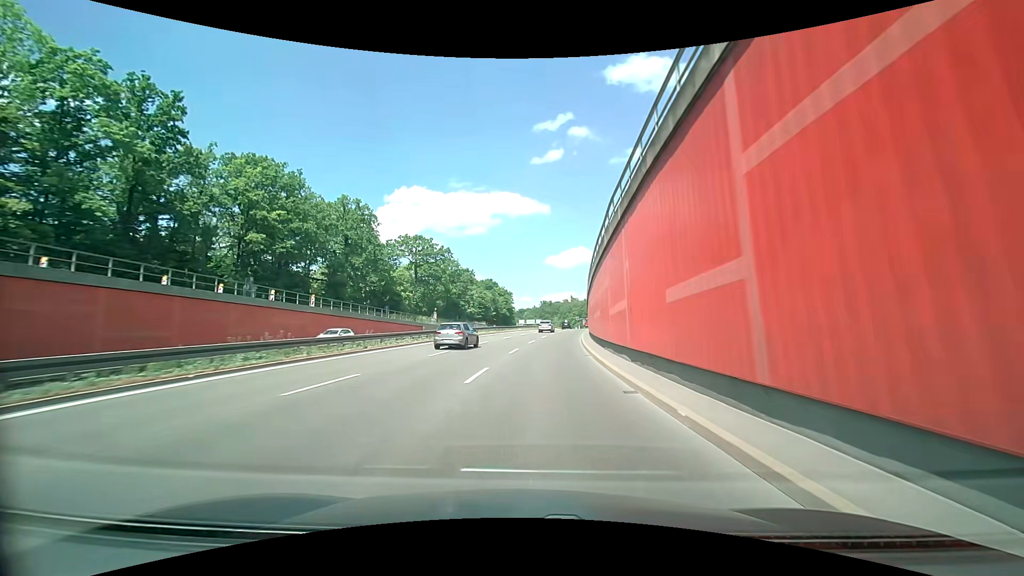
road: trunk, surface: asphalt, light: Day
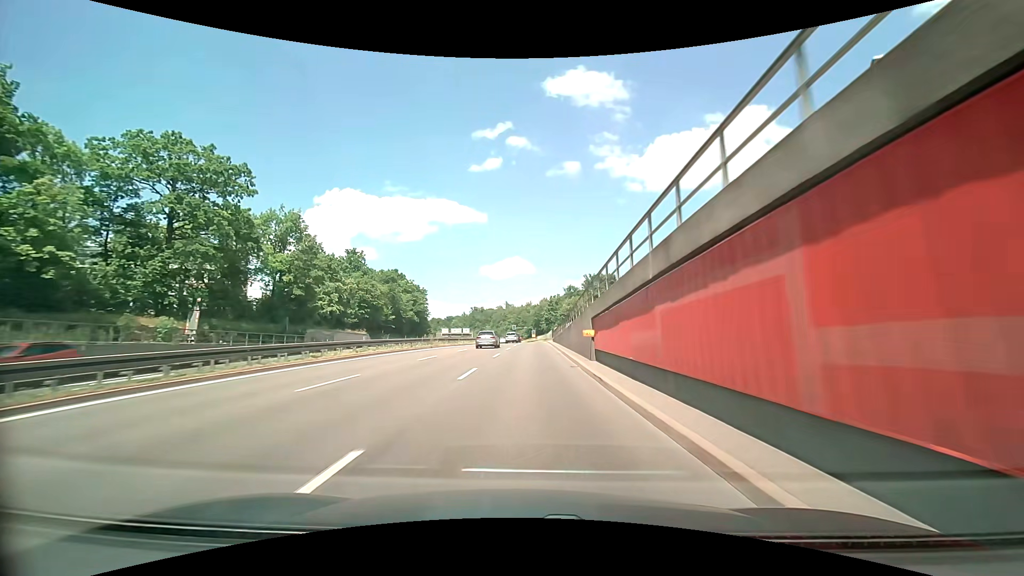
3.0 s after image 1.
(+4.5, +57.8) m; +8°
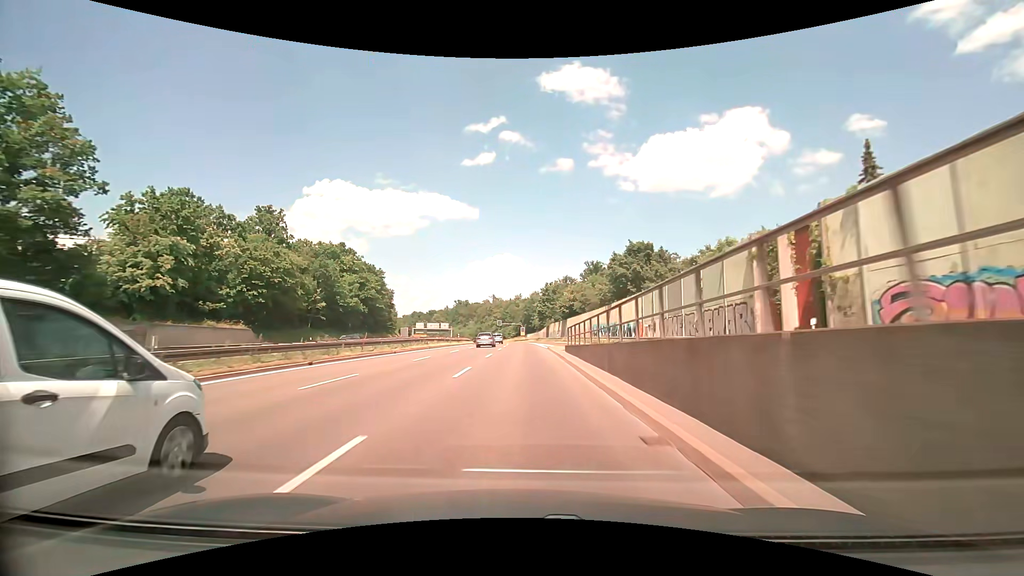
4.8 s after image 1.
(+0.6, +35.5) m; +1°
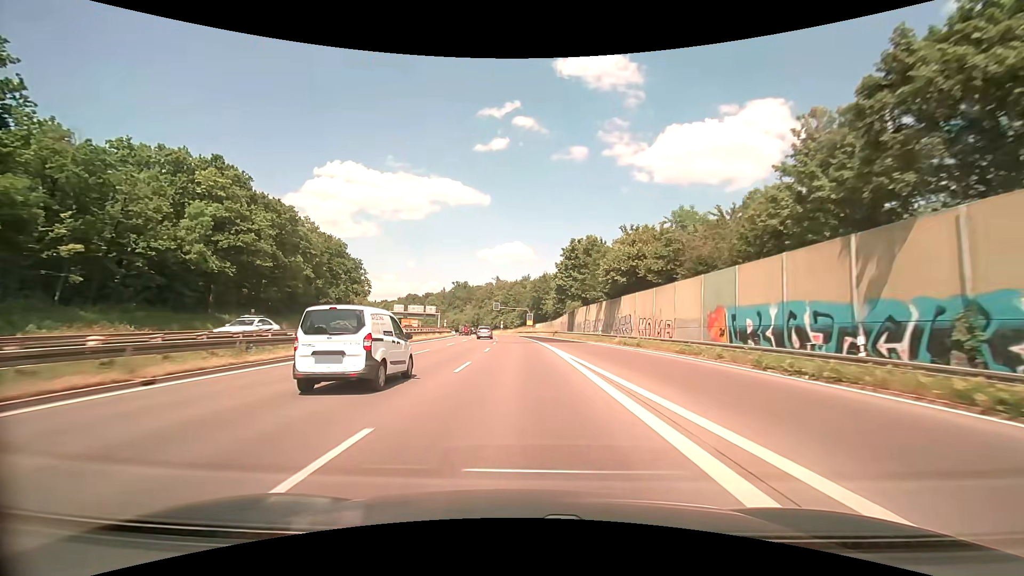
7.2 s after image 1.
(0.0, +47.9) m; 0°
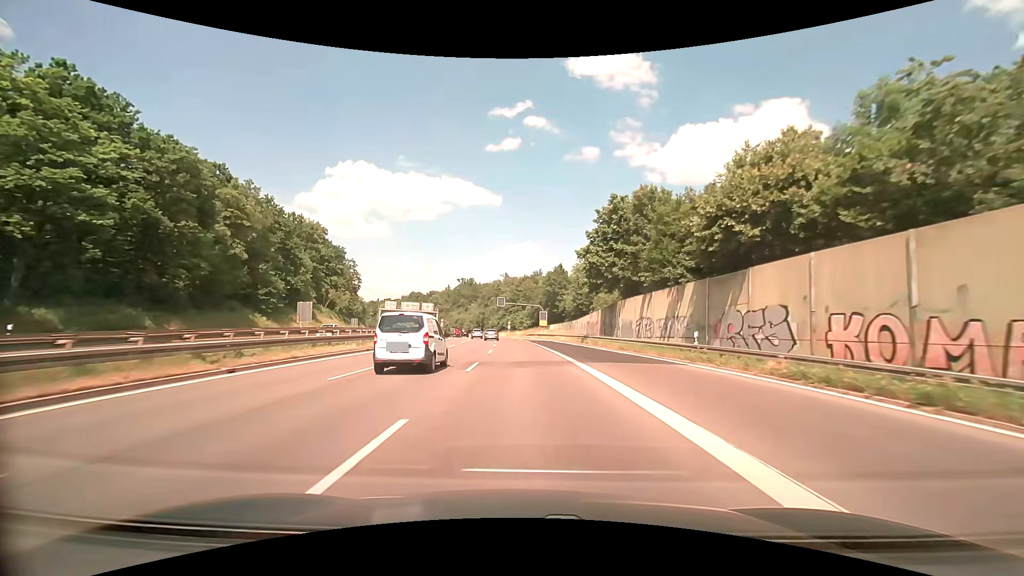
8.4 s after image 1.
(-0.5, +23.5) m; -2°
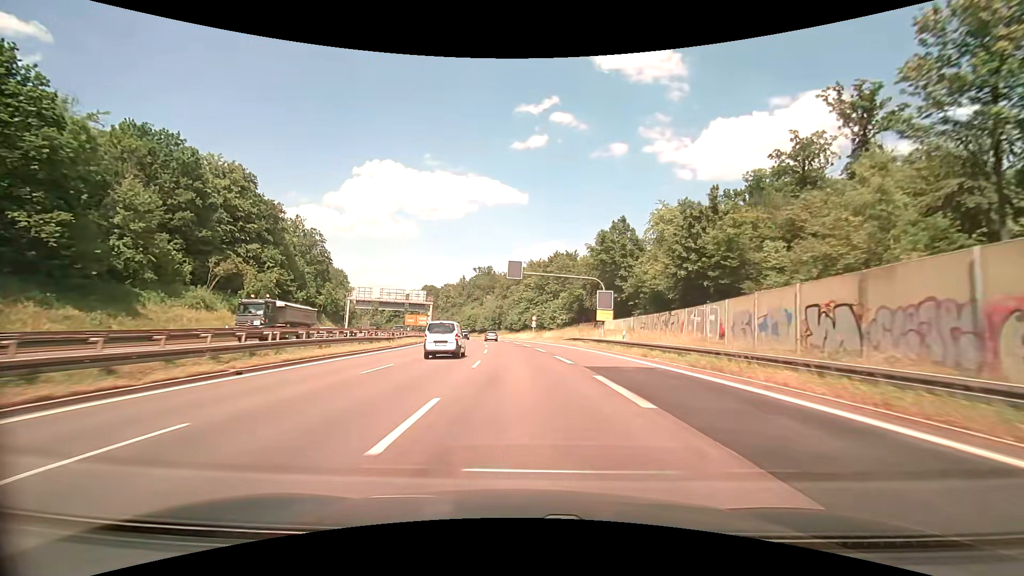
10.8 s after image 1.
(-1.0, +46.1) m; -3°
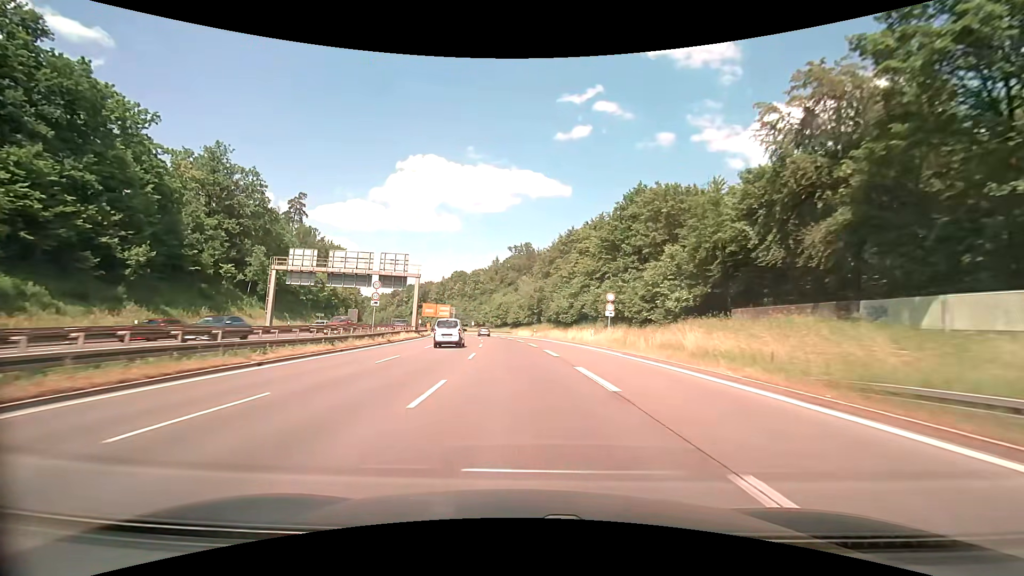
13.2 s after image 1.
(-1.3, +45.8) m; -5°
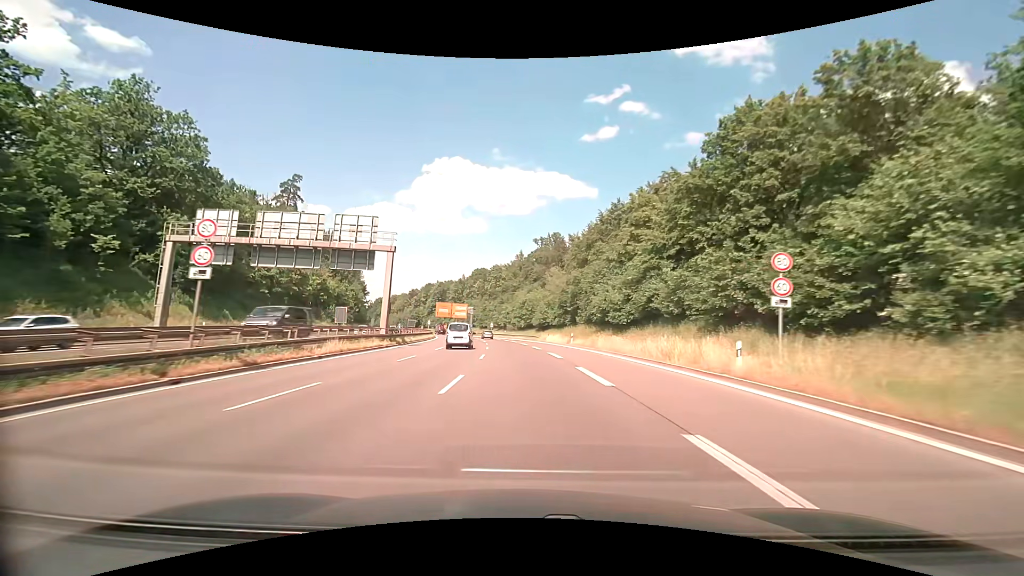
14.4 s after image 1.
(-0.6, +22.2) m; -3°
(0, +10) (0, +20) (-1, +30) (-1, +40) (-2, +50) (-3, +60) (-4, +70) (-5, +80) (-6, +90) (-8, +99) m
